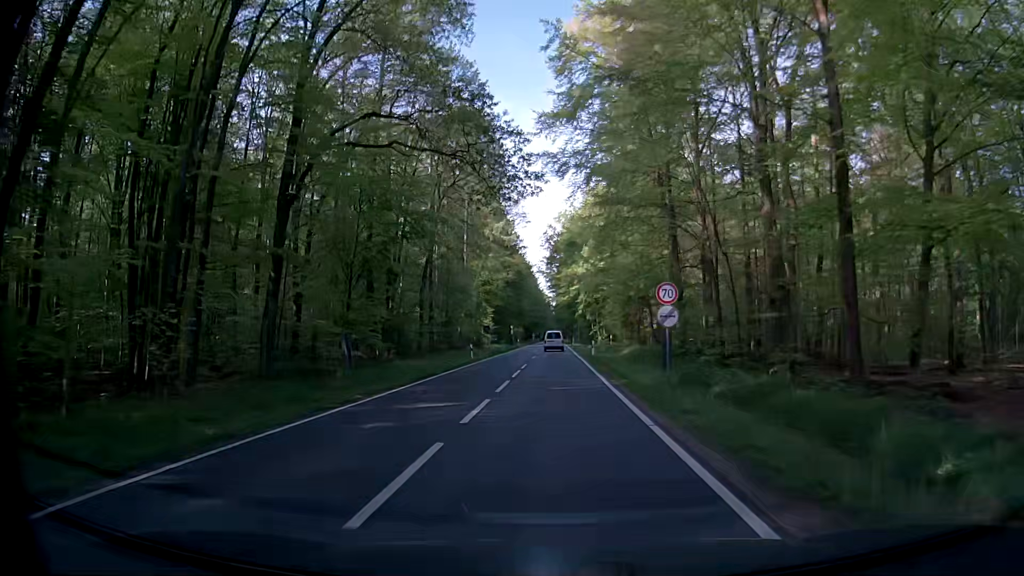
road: secondary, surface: asphalt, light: Day
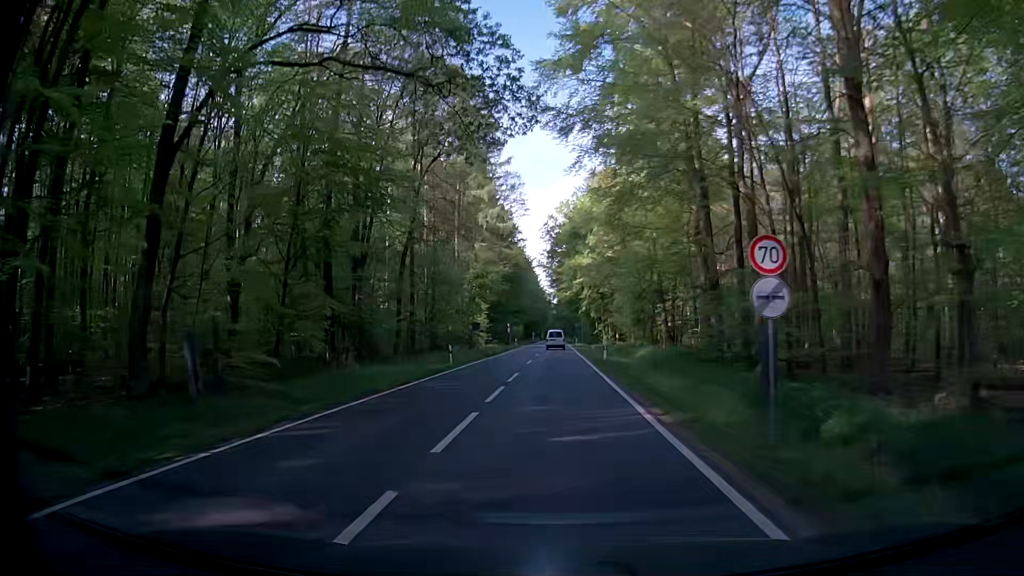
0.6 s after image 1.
(+0.1, +8.9) m; +1°
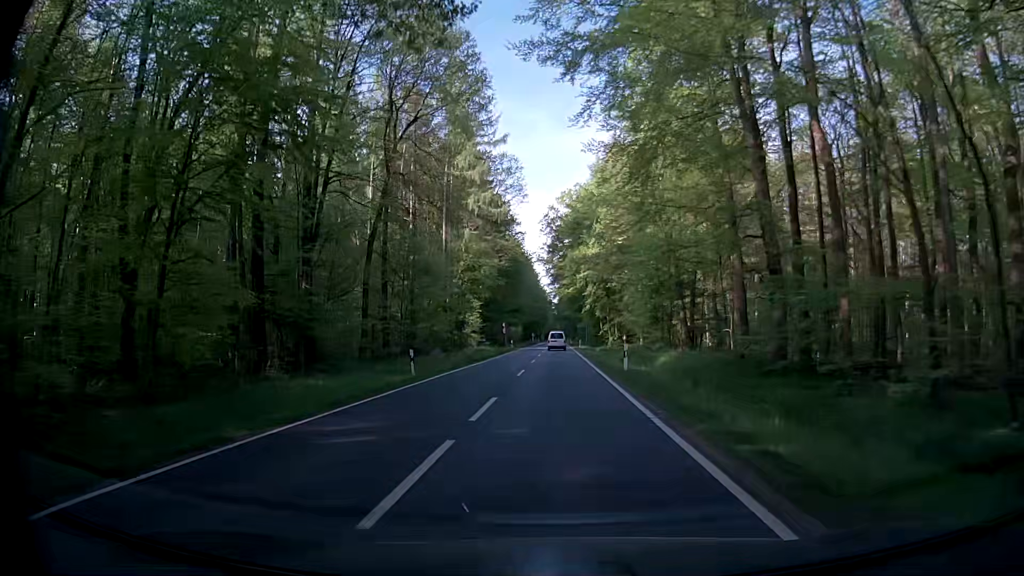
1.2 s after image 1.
(-0.1, +9.2) m; -1°
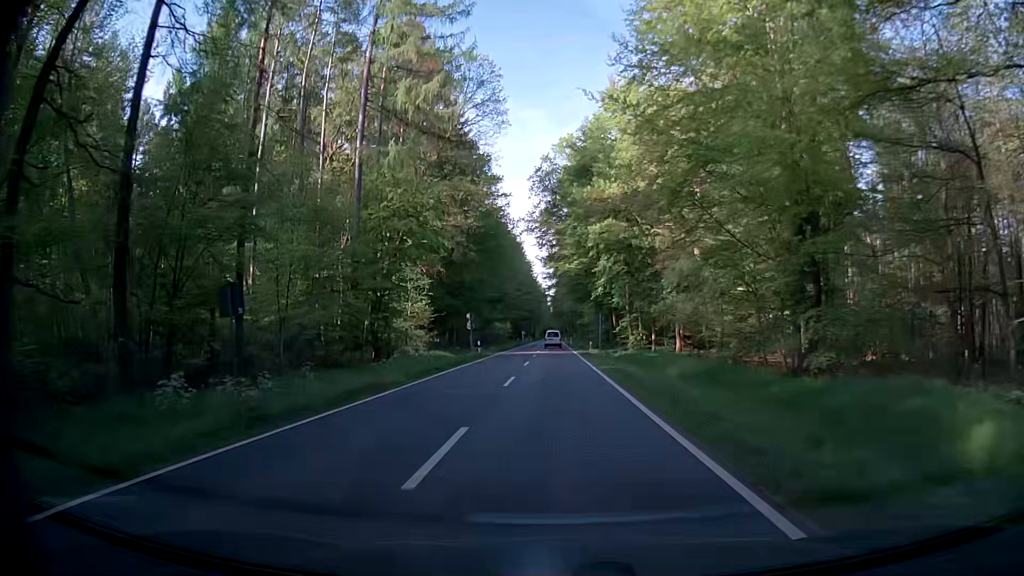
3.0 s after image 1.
(+0.1, +29.0) m; +1°
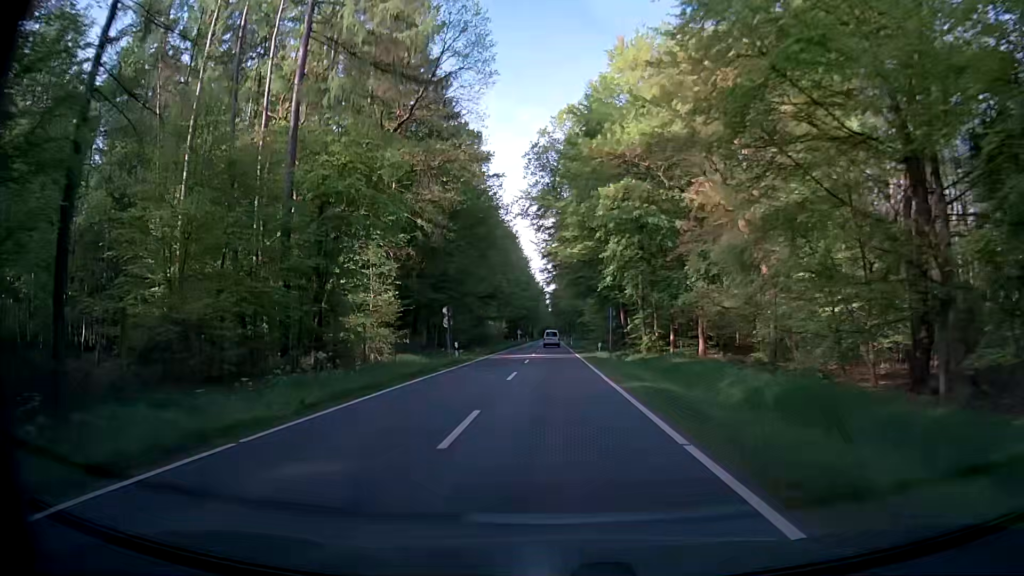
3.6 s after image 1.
(-0.1, +10.0) m; +1°
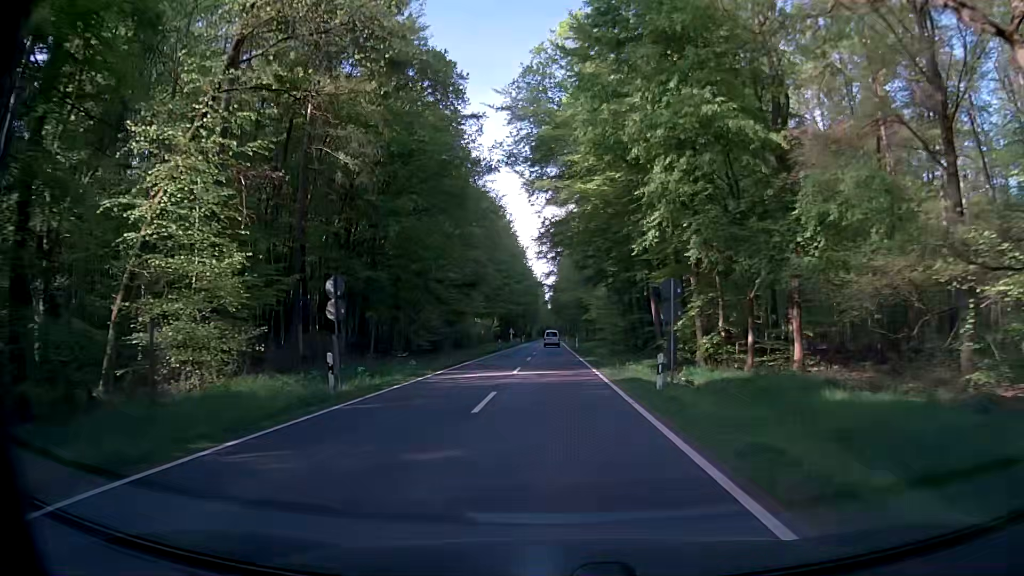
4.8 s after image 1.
(-0.5, +20.3) m; -1°
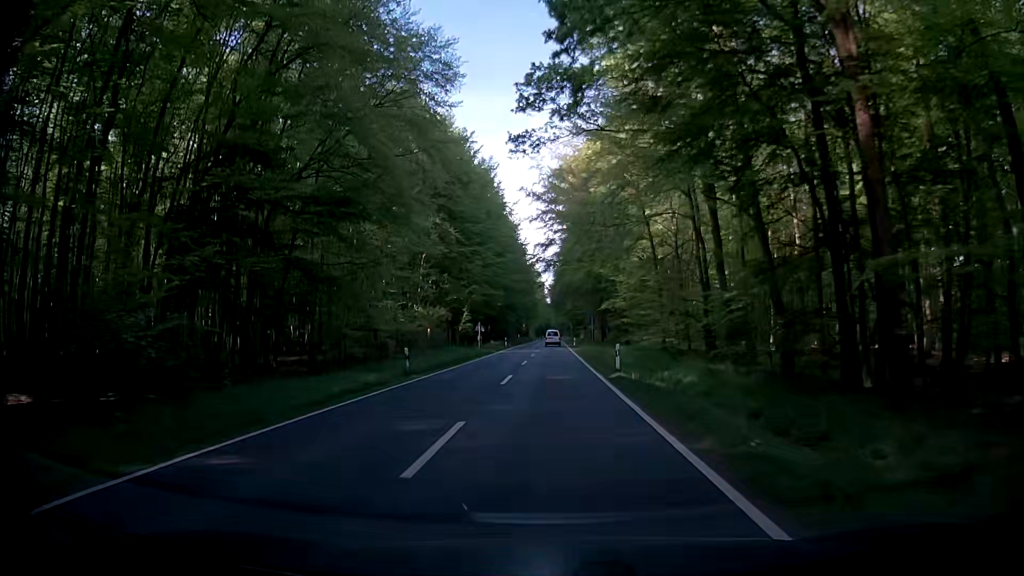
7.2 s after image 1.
(-0.3, +41.5) m; -1°
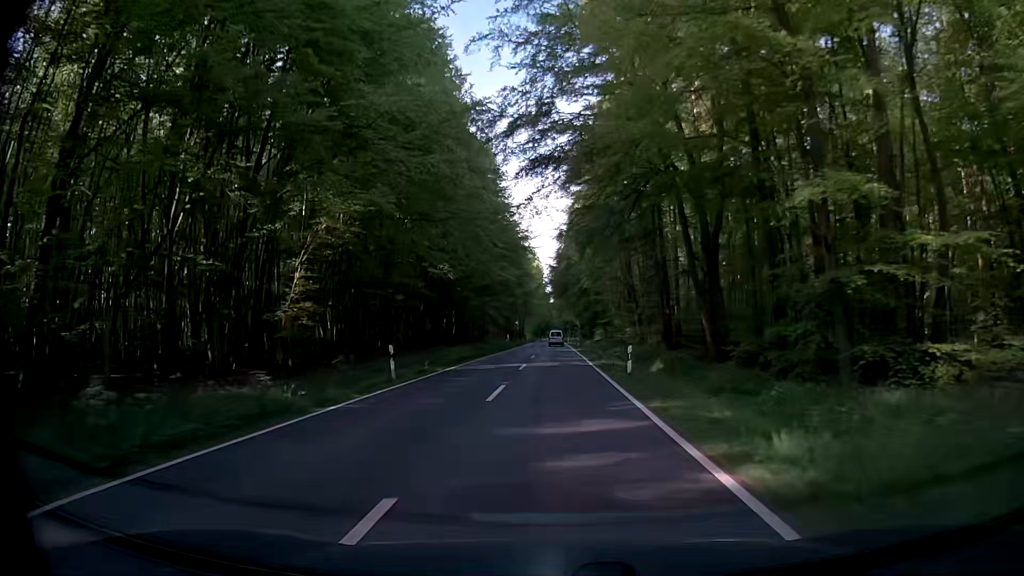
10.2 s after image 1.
(-0.1, +52.9) m; +1°
(0, +10) (0, +20) (0, +30) (-1, +40) (-1, +50) (-1, +60) (-1, +70) (-1, +80) (-1, +90) (-1, +100) m
